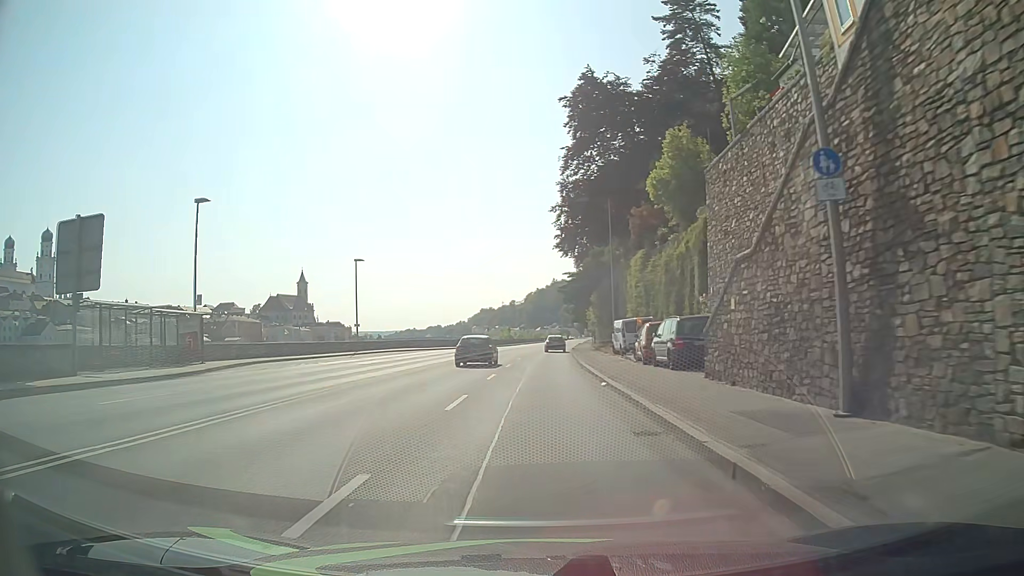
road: primary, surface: asphalt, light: Day
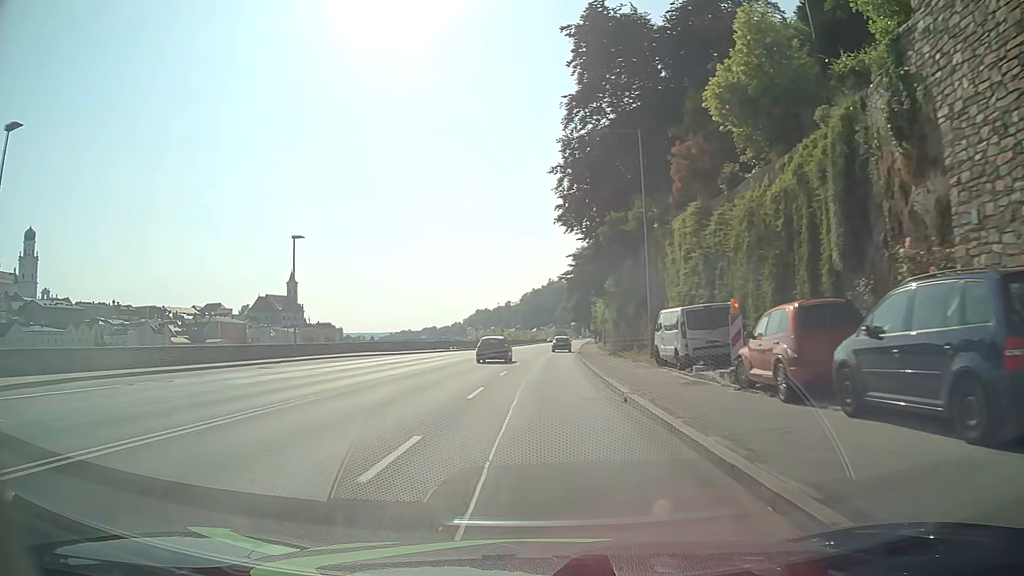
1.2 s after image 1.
(0.0, +15.3) m; +1°
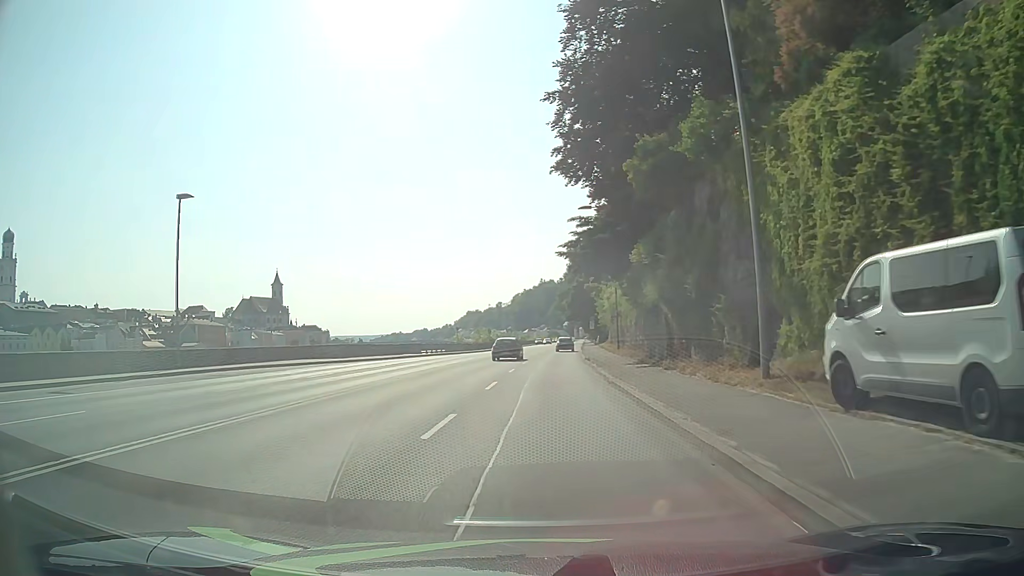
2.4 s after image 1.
(0.0, +15.3) m; +1°
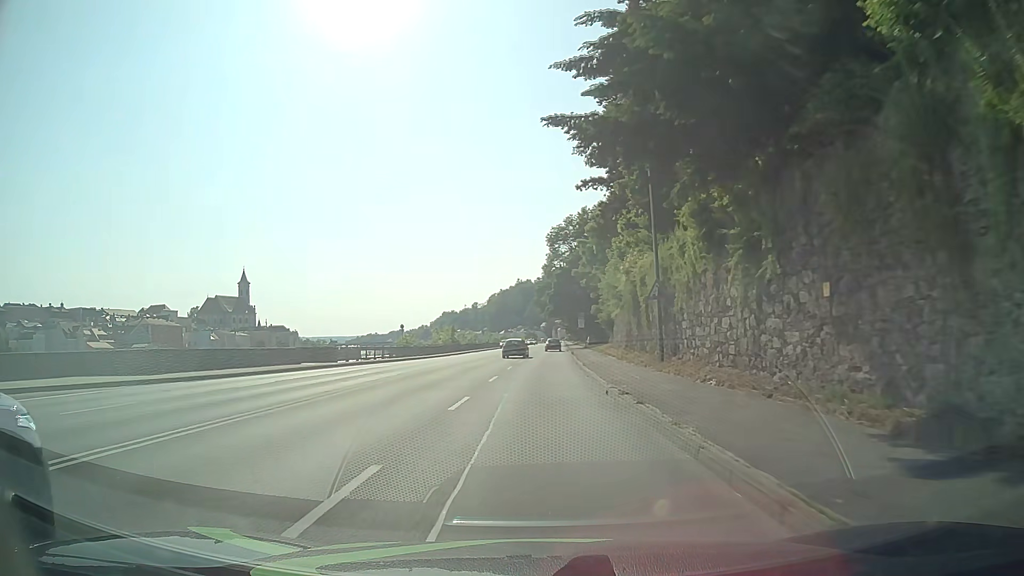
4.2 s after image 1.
(+0.4, +22.8) m; +2°
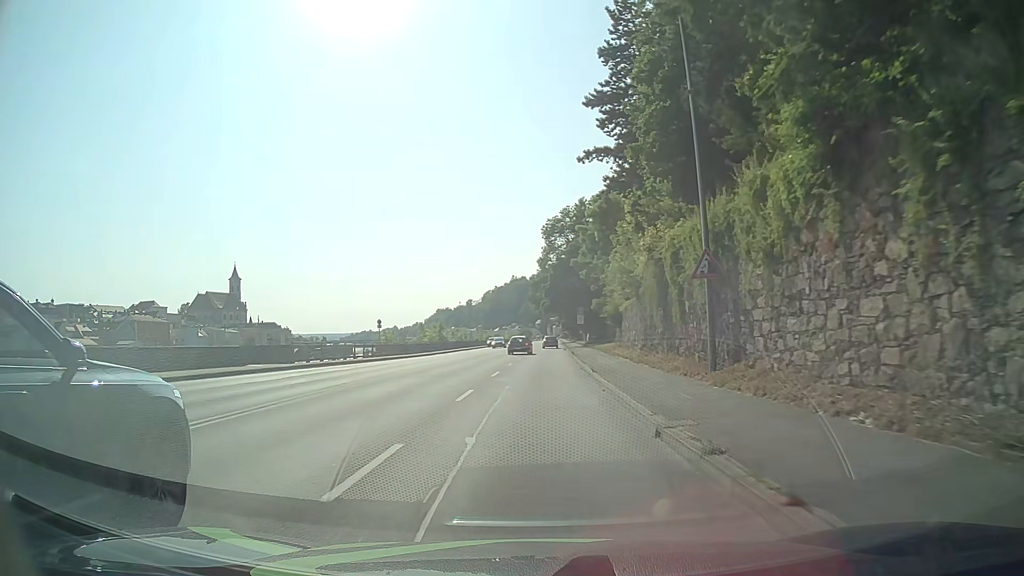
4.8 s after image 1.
(0.0, +7.6) m; 0°
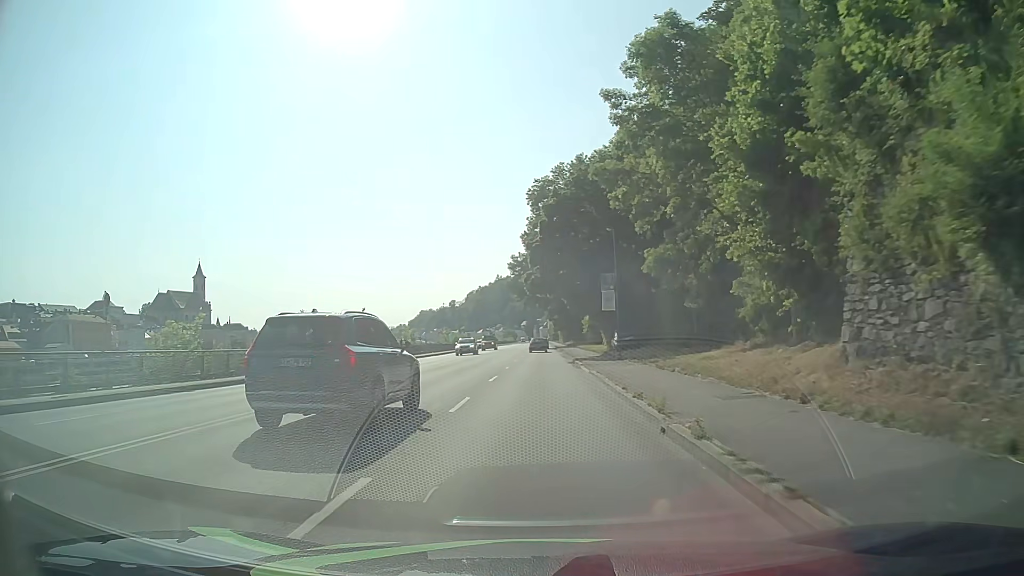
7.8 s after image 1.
(+0.4, +38.0) m; +1°
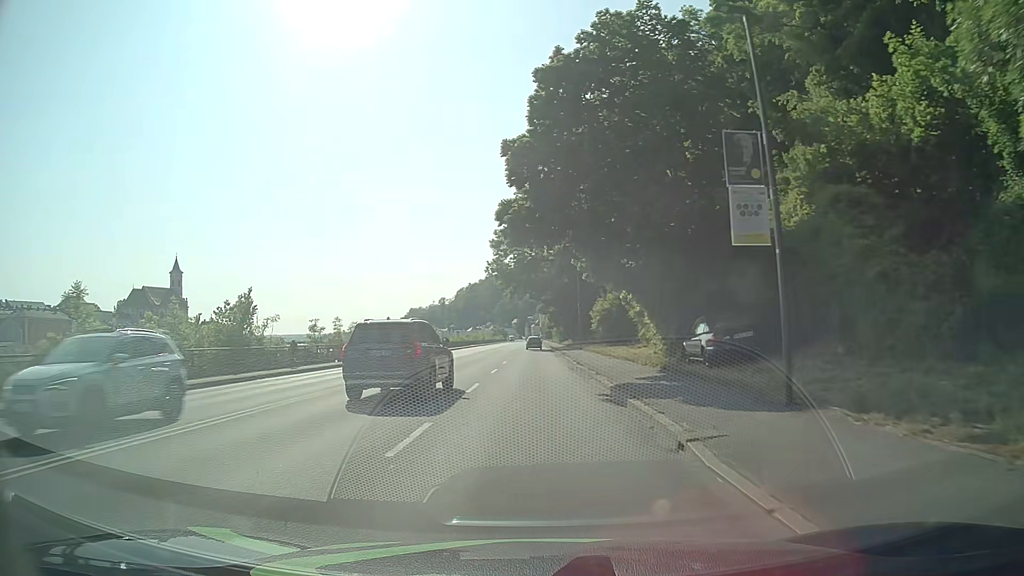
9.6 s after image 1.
(+0.4, +22.8) m; +1°
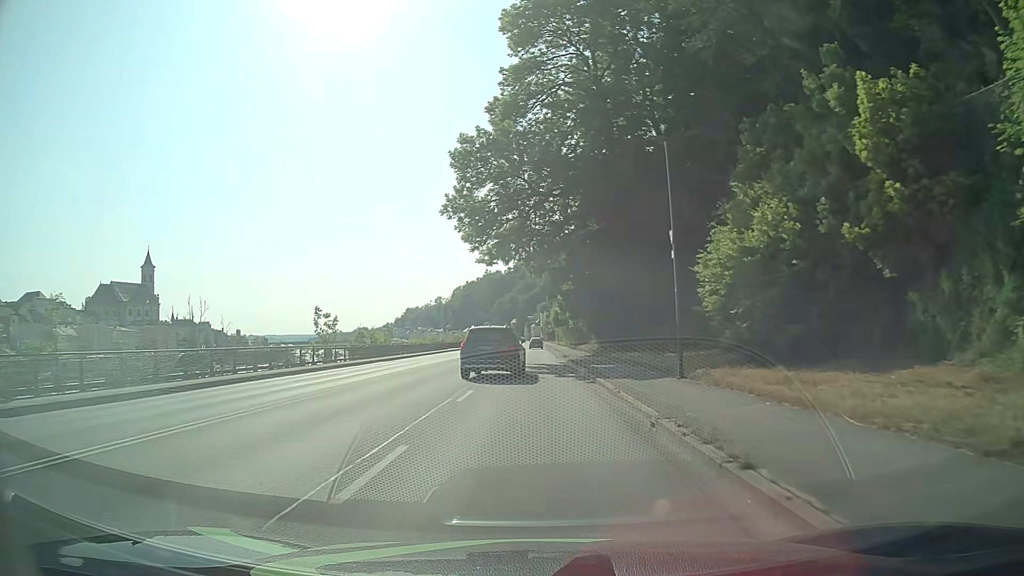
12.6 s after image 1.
(-0.1, +38.1) m; 0°
